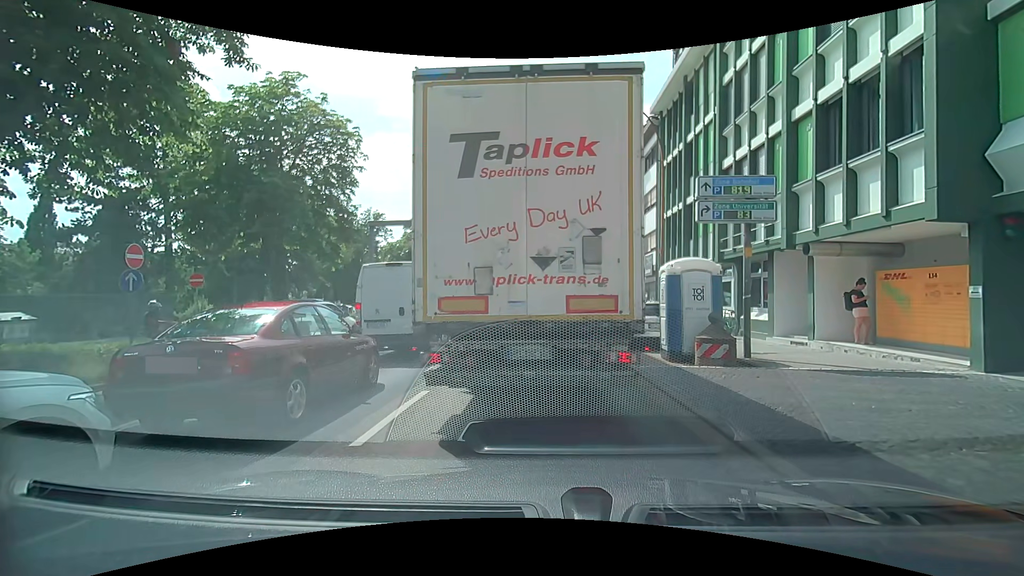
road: primary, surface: asphalt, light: Day
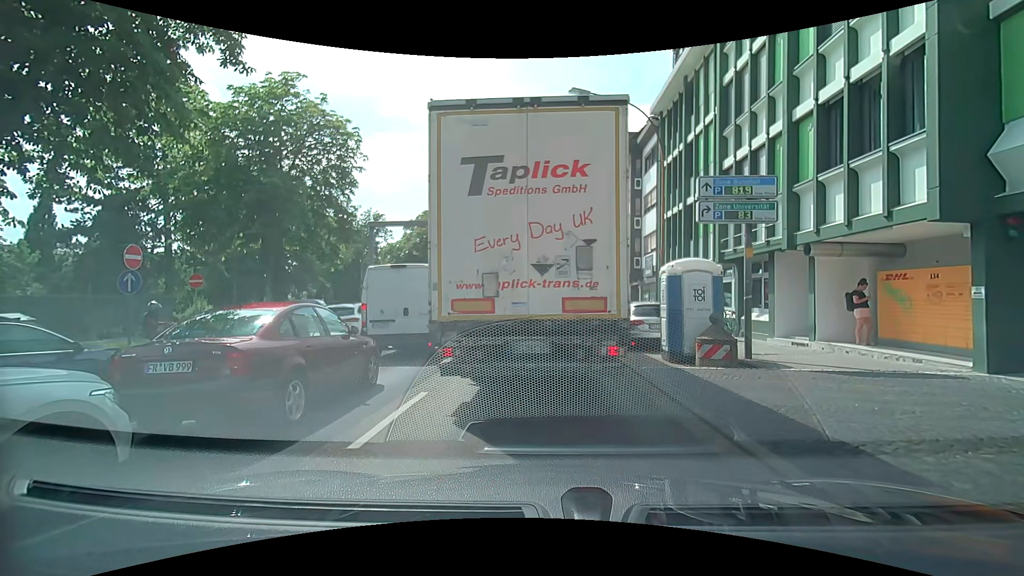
(0.0, 0.0) m; 0°
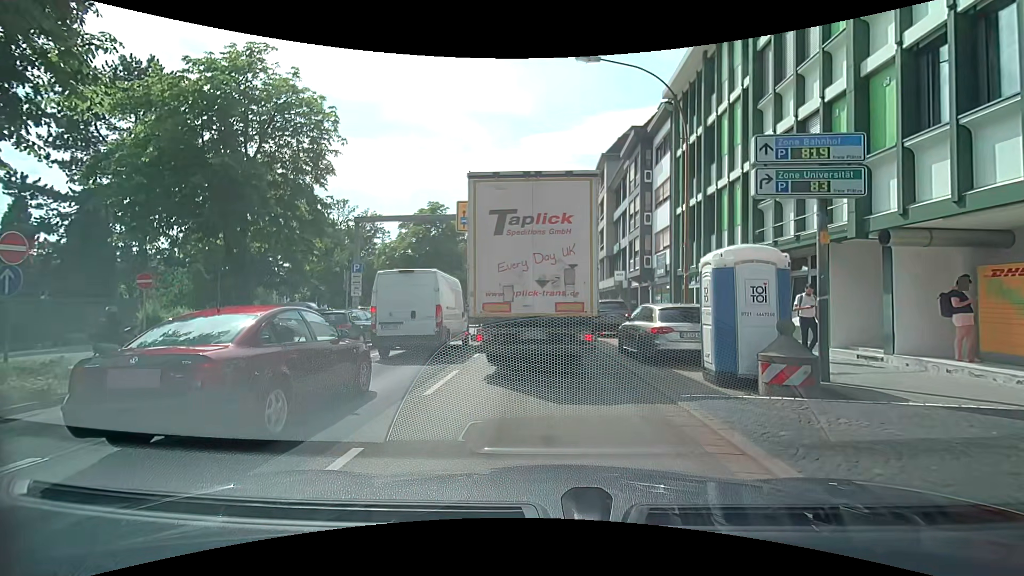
(0.0, +3.1) m; 0°
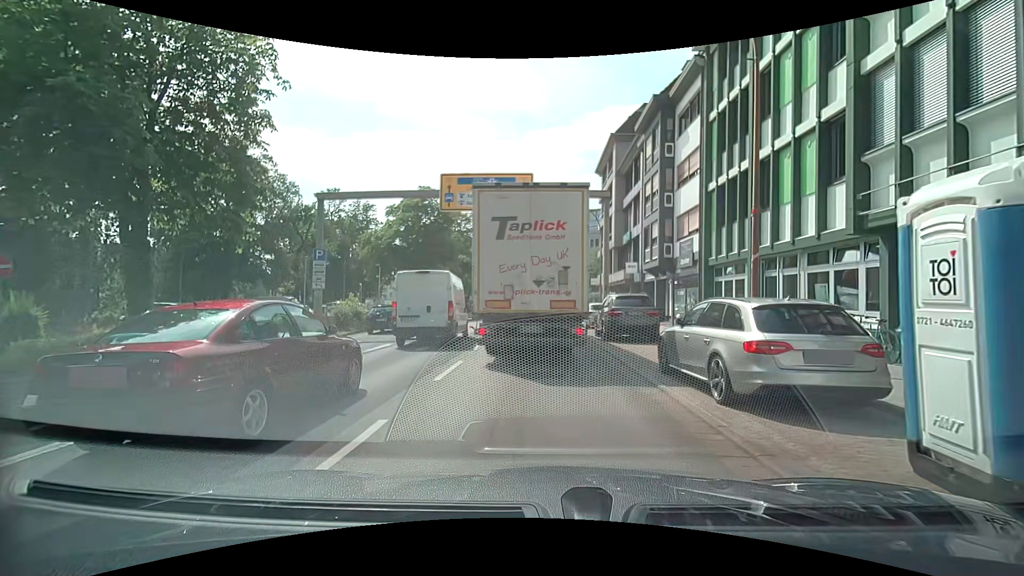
(-0.1, +5.1) m; -2°
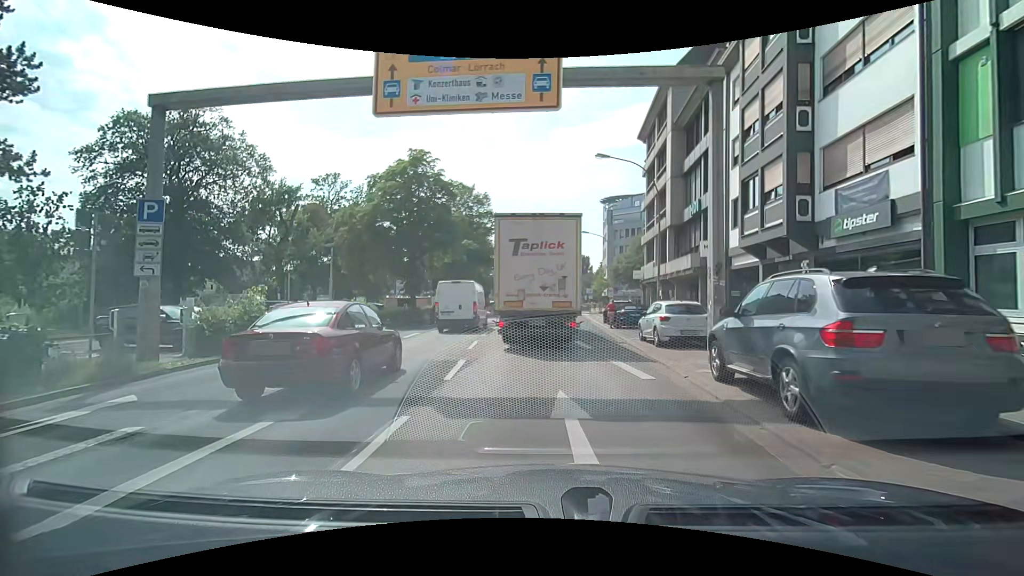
(-0.1, +12.4) m; -3°
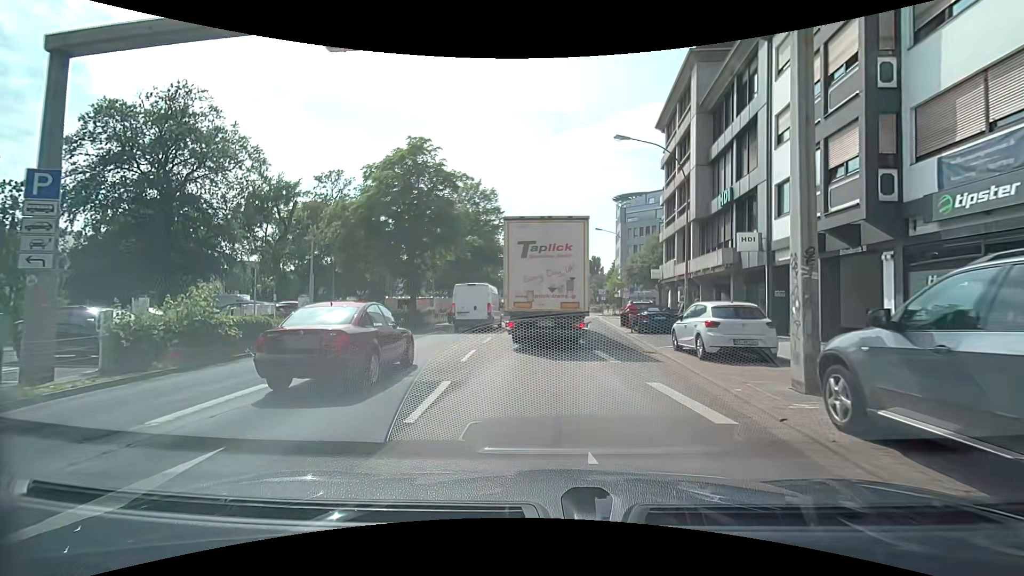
(0.0, +3.3) m; +2°
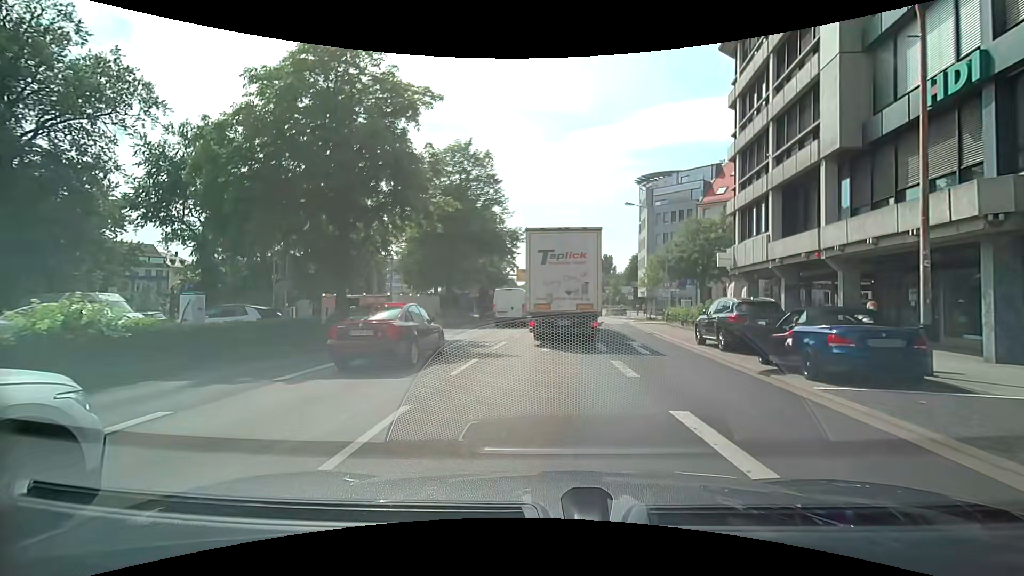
(-1.0, +14.3) m; -4°
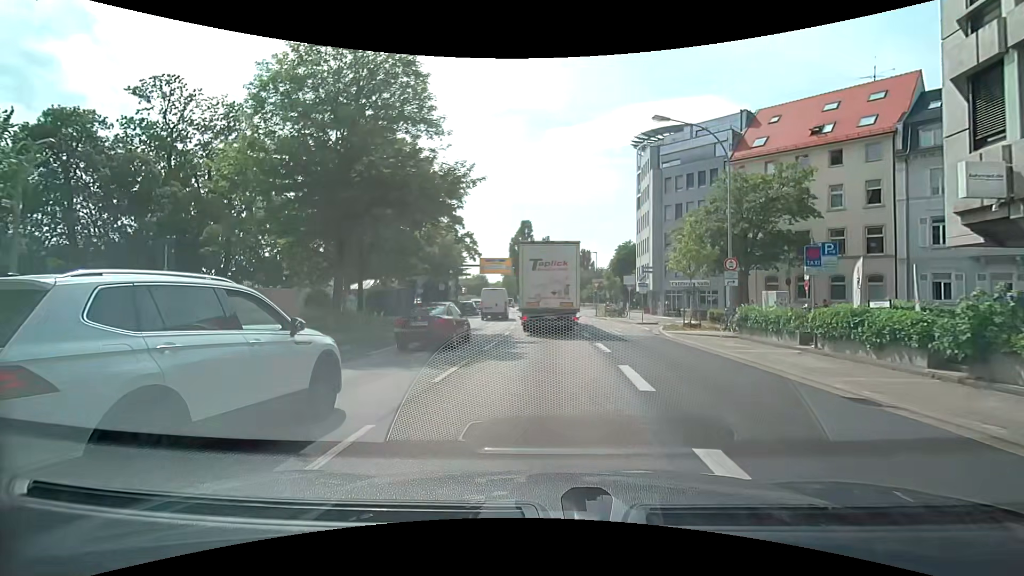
(+0.5, +19.2) m; +2°
(0, +10) (0, +20) (0, +30) (0, +40) (-1, +50) (-1, +60) (-2, +70) (-2, +80) (-3, +90) (-3, +100) m
